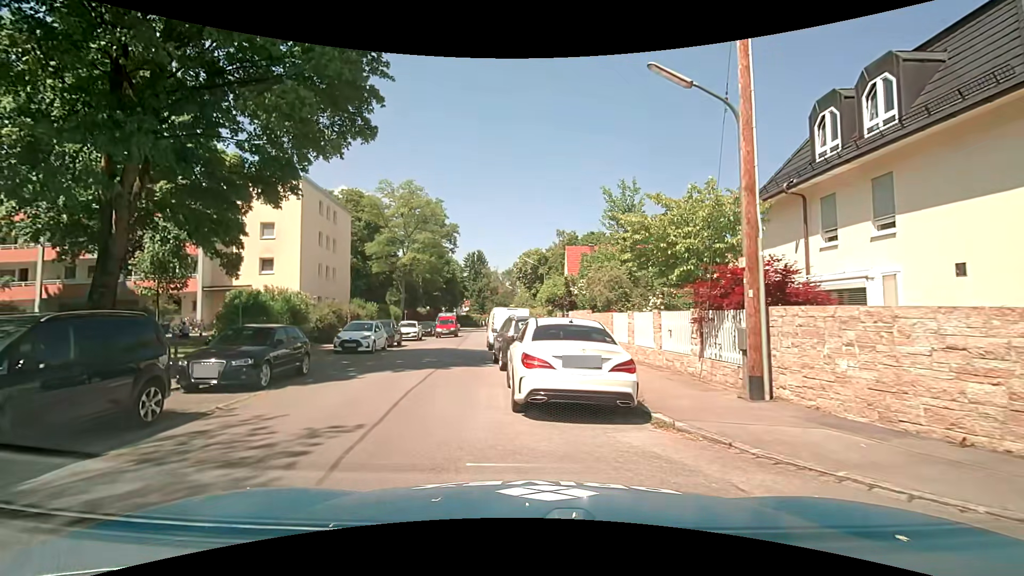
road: residential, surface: asphalt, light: Day
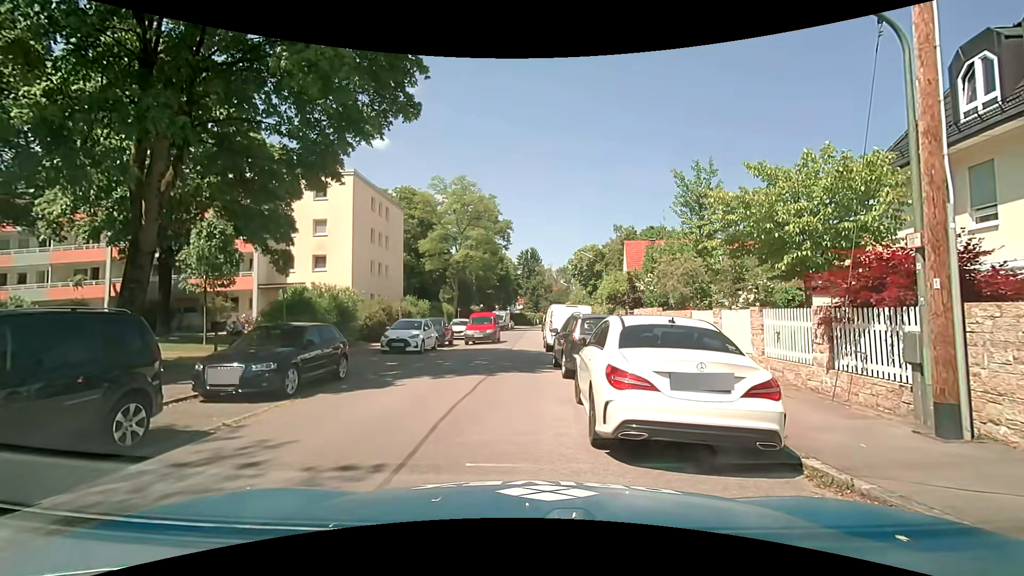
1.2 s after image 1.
(-0.1, +1.8) m; -4°
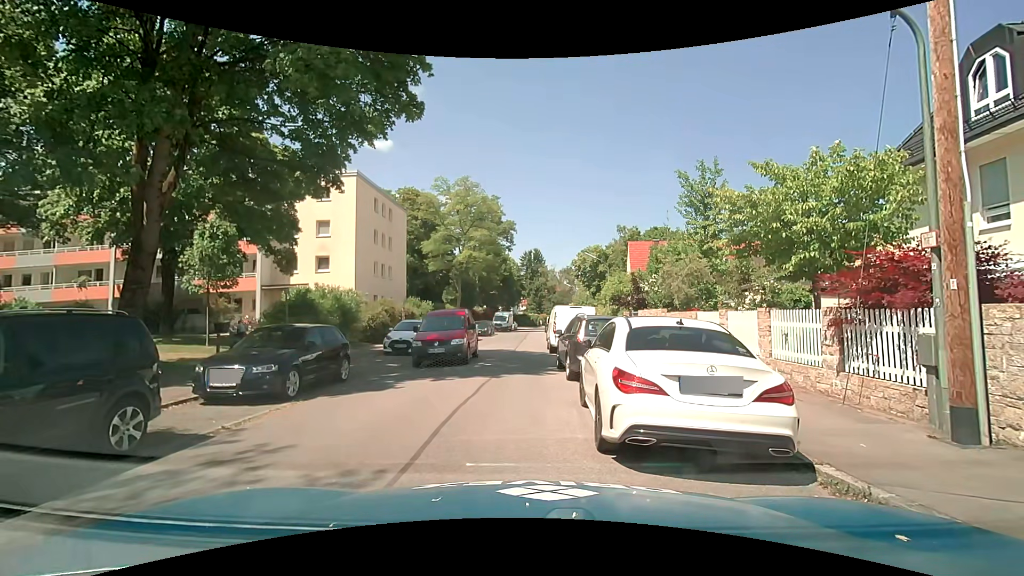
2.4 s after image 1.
(0.0, +0.2) m; 0°
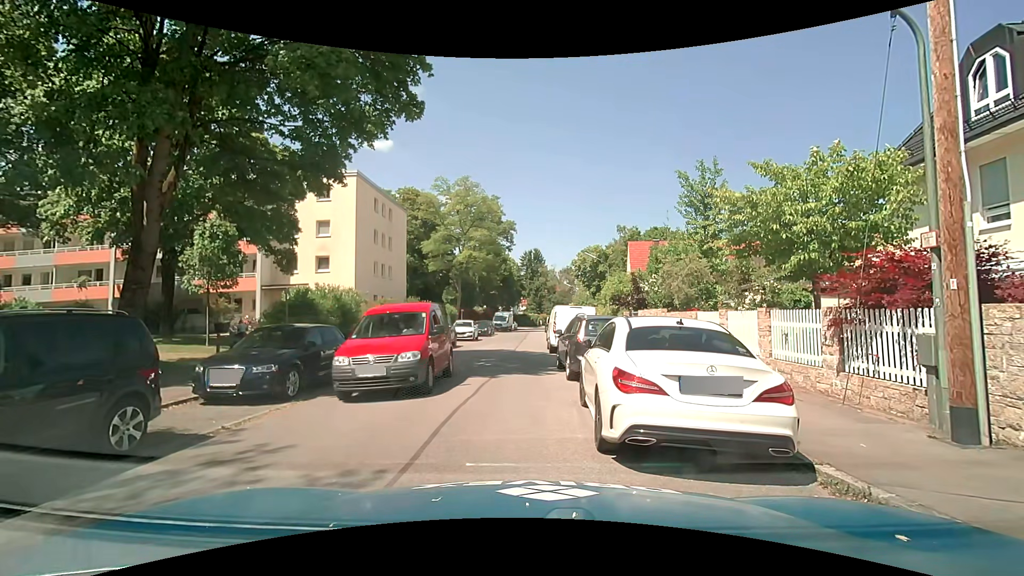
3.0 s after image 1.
(0.0, 0.0) m; 0°
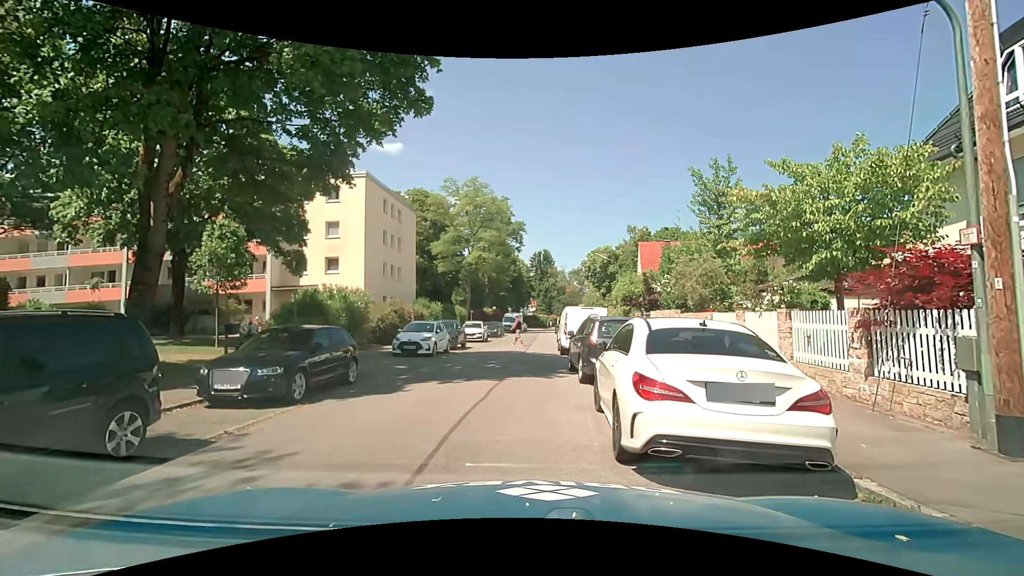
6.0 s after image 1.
(0.0, +0.3) m; 0°
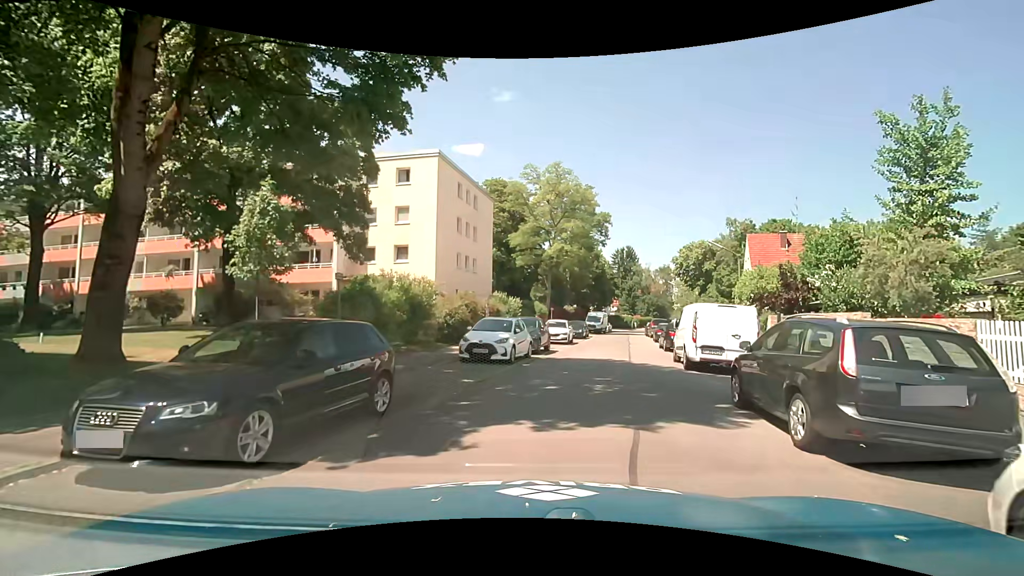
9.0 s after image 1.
(-0.8, +5.3) m; -9°
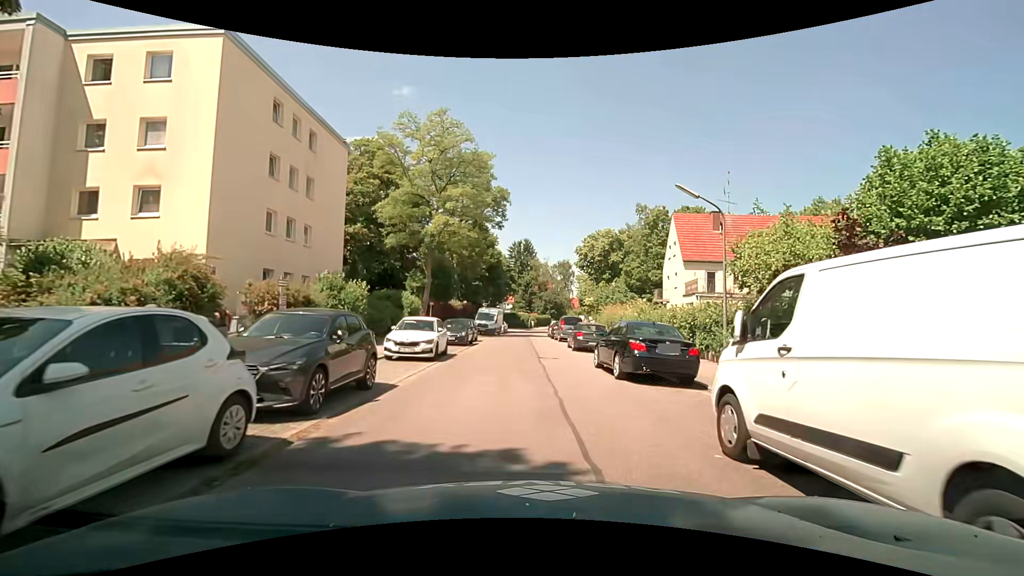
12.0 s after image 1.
(+1.4, +13.5) m; +11°
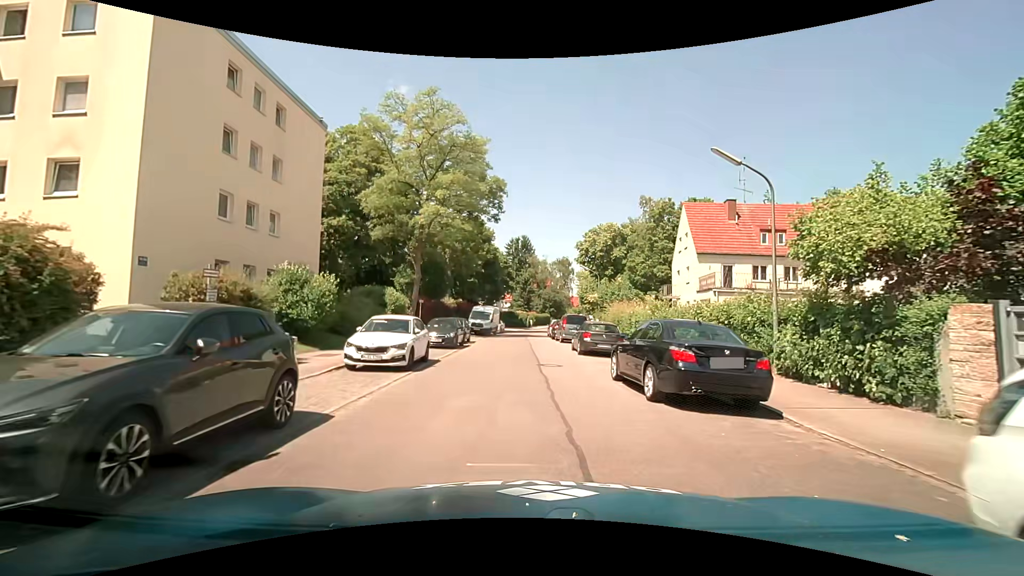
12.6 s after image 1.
(0.0, +3.5) m; 0°
(0, +10) (0, +20) (0, +30) (0, +40) (+1, +50) (+3, +60) (+3, +70) (+5, +80) (+6, +89) (+8, +99) m
